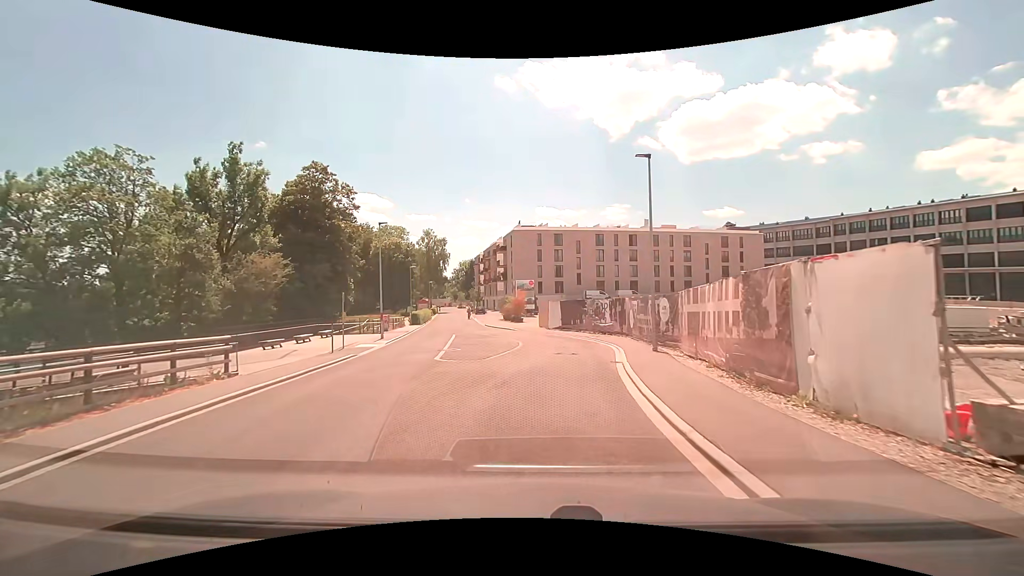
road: residential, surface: asphalt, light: Day
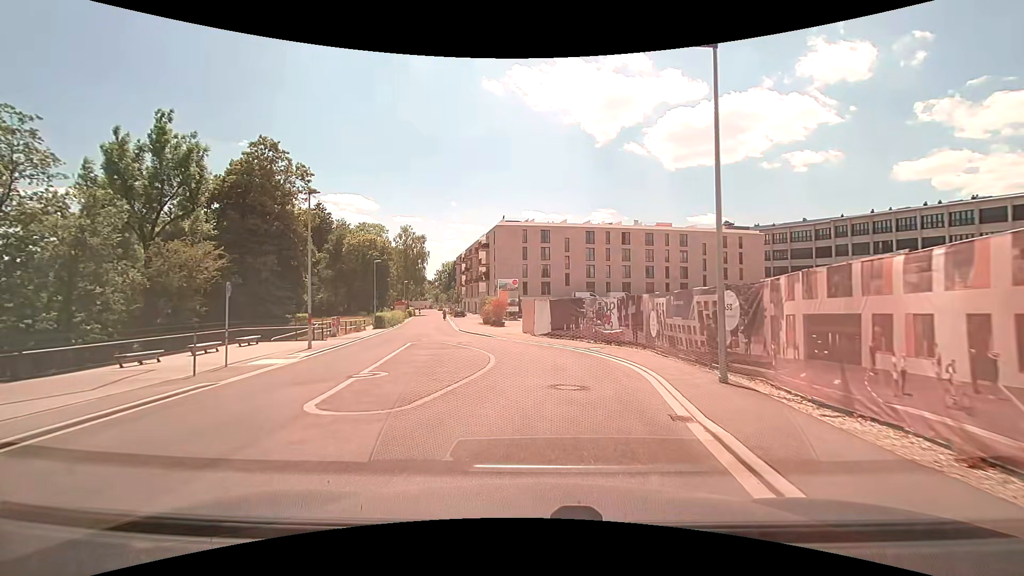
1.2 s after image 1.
(+0.1, +7.8) m; +1°
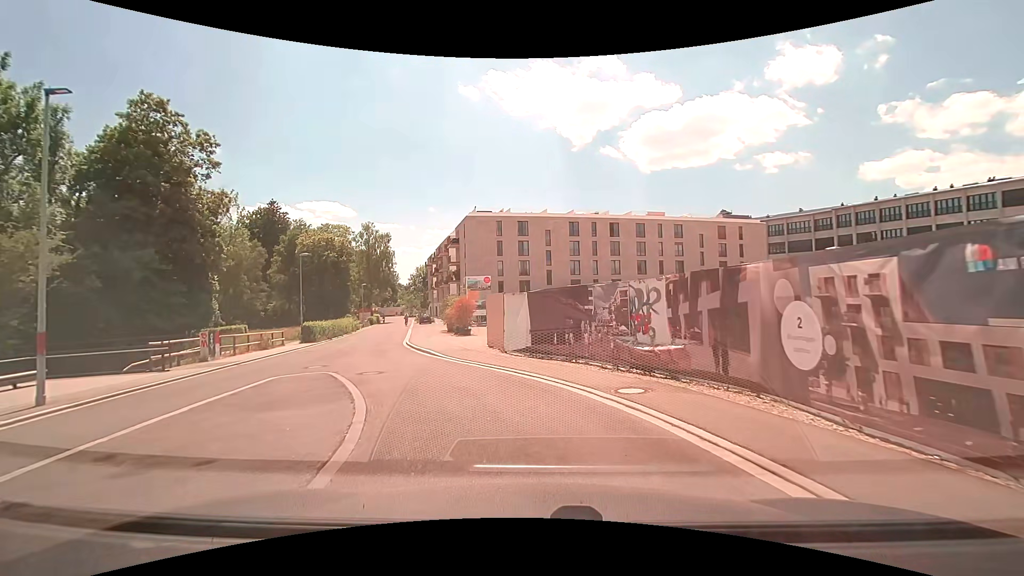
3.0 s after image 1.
(+0.4, +11.2) m; +3°
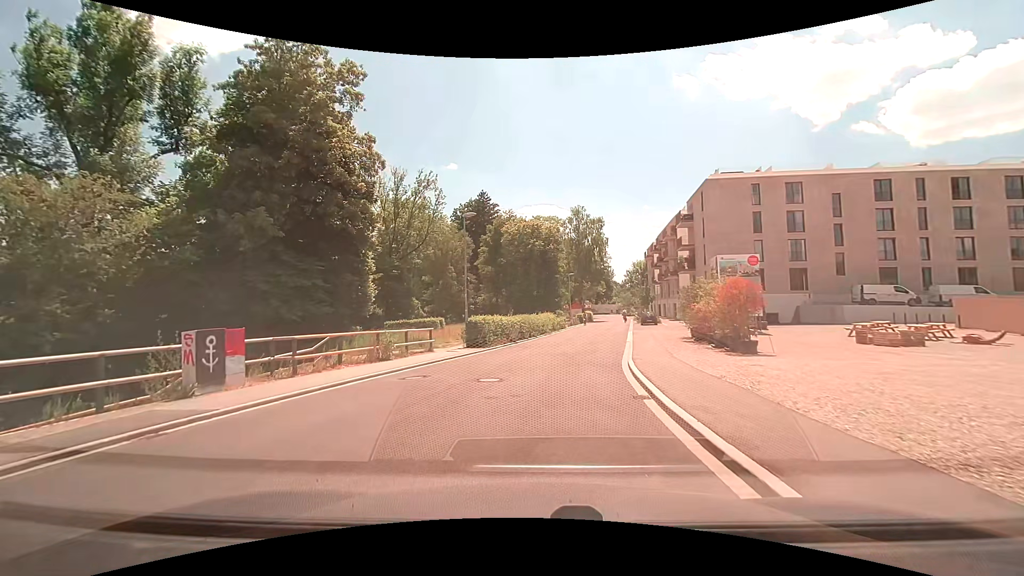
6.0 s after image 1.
(-3.4, +15.8) m; -25°
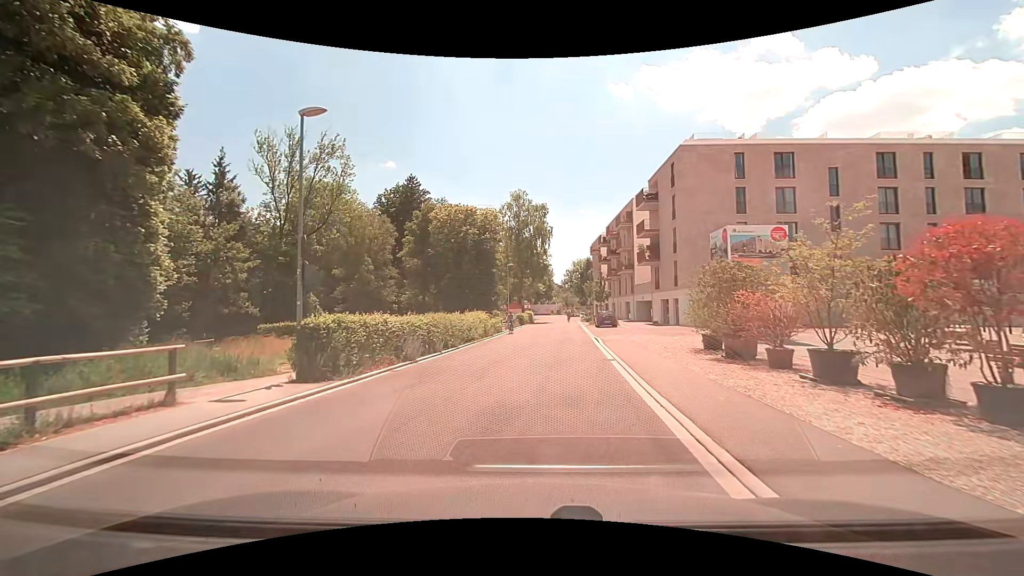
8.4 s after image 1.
(+0.6, +12.6) m; +8°
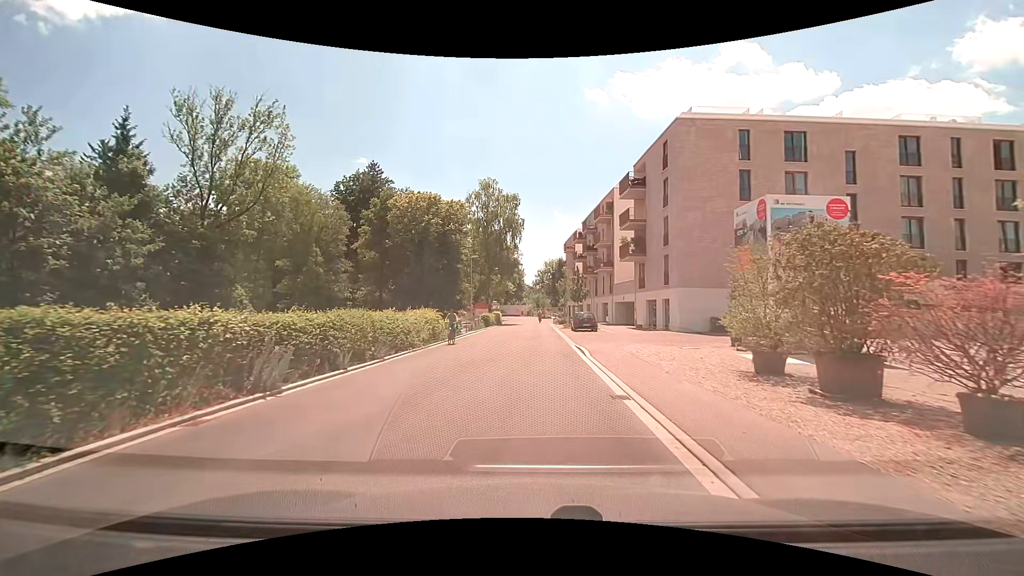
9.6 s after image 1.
(+0.2, +7.2) m; +3°
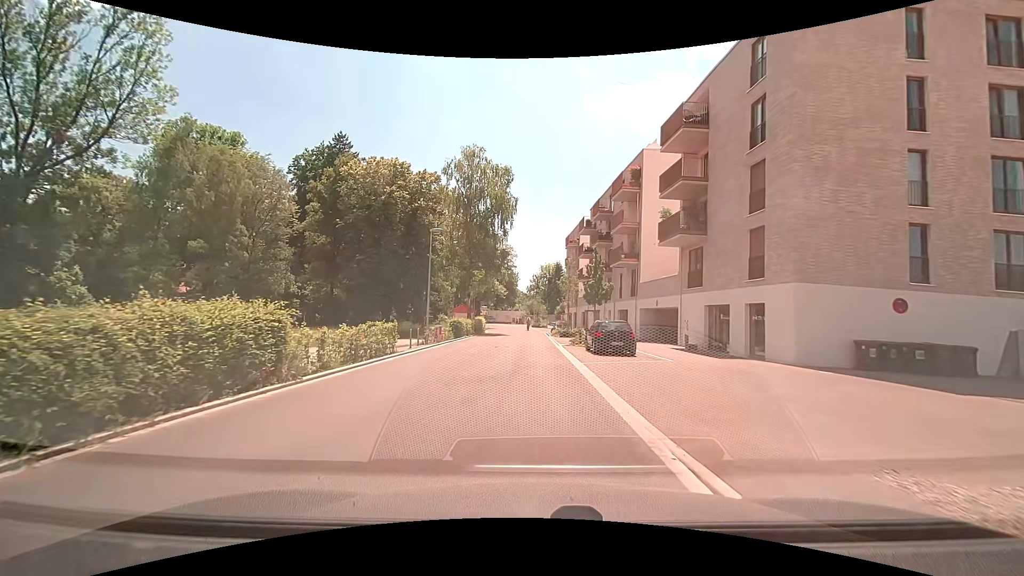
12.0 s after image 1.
(+0.2, +16.1) m; +1°
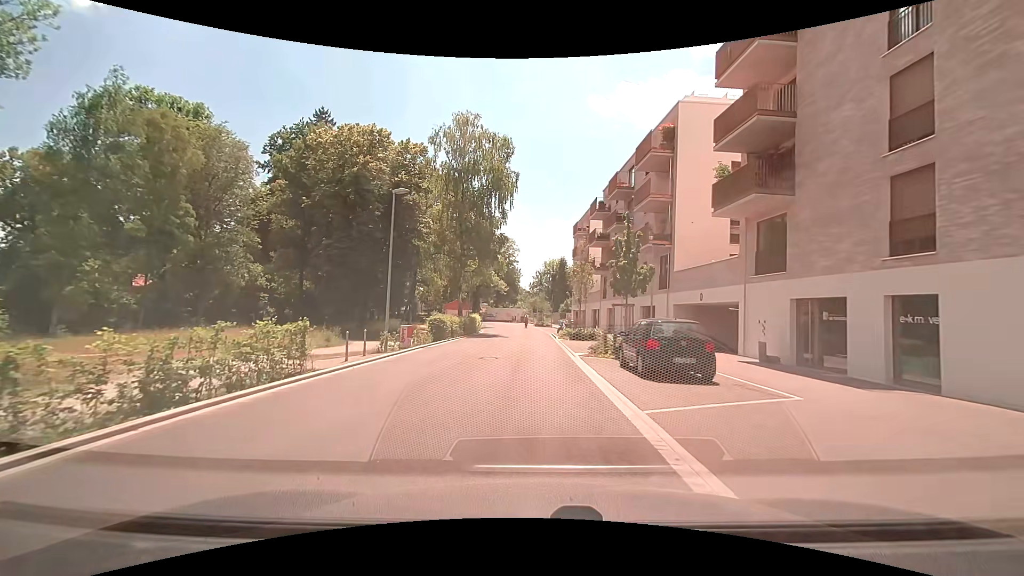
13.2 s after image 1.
(0.0, +8.5) m; 0°
(0, +10) (0, +20) (0, +30) (-1, +40) (-1, +50) (-1, +60) (-2, +70) (-3, +80) (-5, +90) (-11, +98) m
